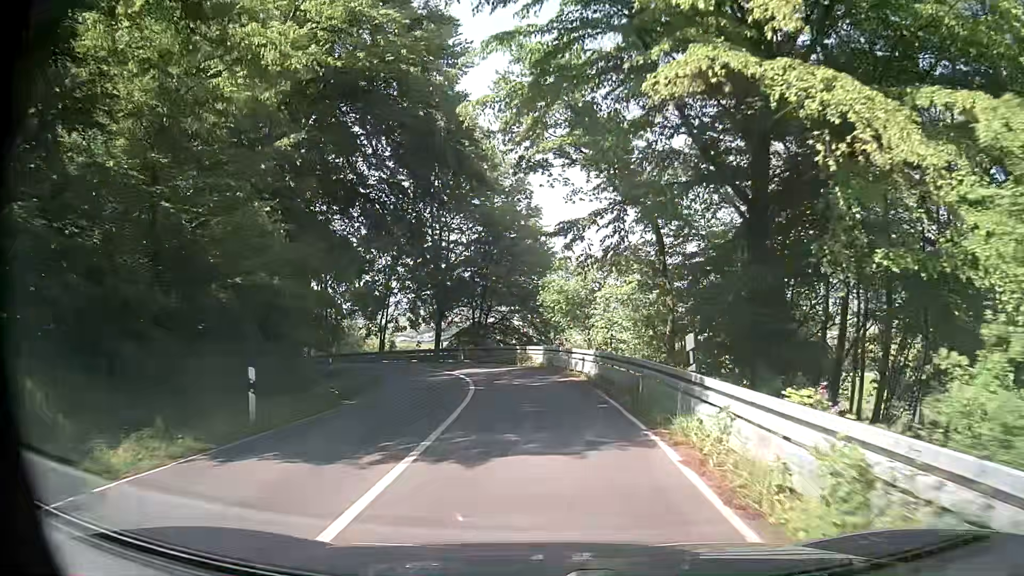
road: secondary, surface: asphalt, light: Day
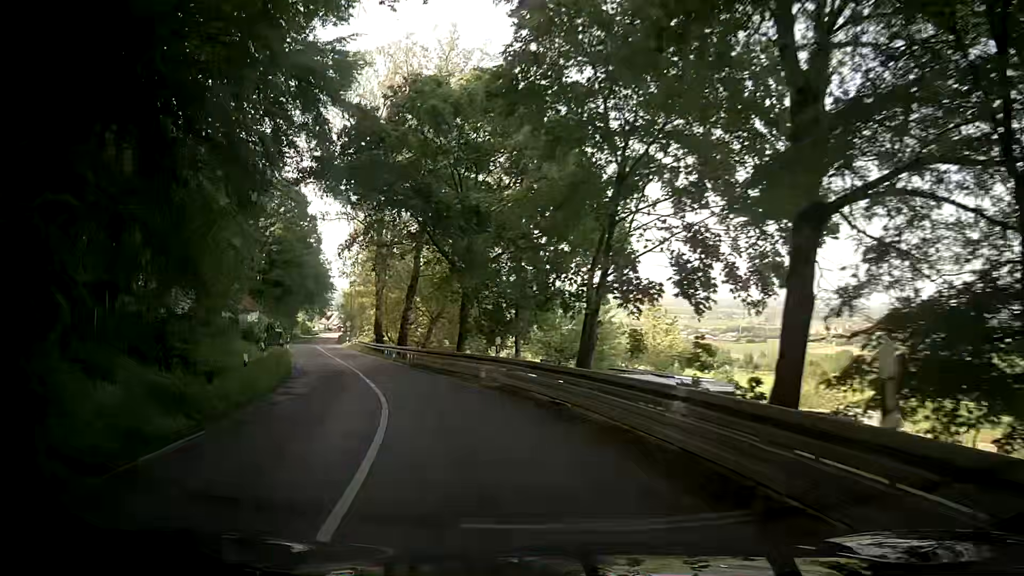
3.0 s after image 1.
(-5.0, +36.8) m; -24°
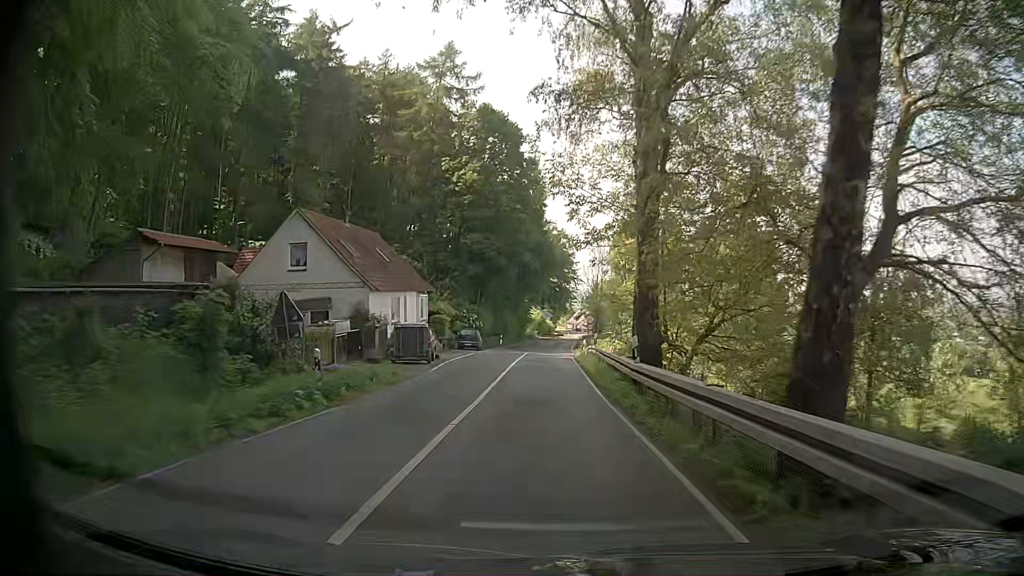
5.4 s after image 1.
(-7.8, +31.9) m; -23°
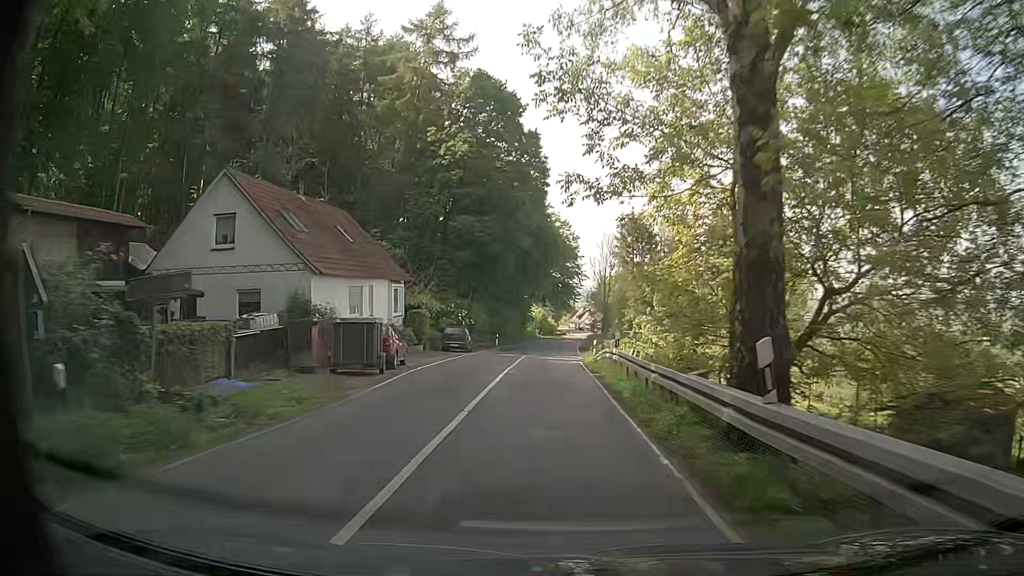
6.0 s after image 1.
(0.0, +8.5) m; 0°
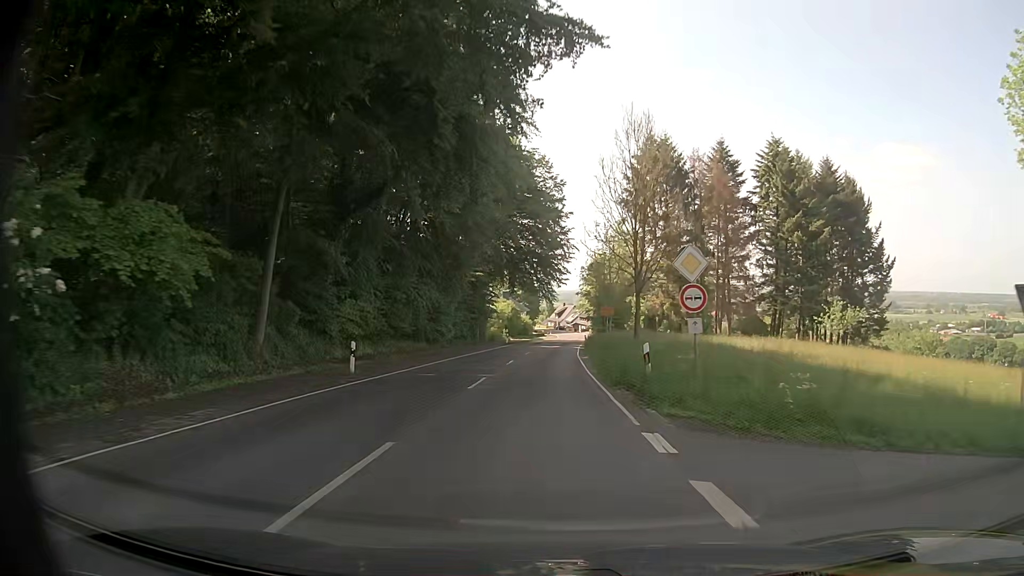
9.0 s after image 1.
(+0.7, +41.9) m; +2°
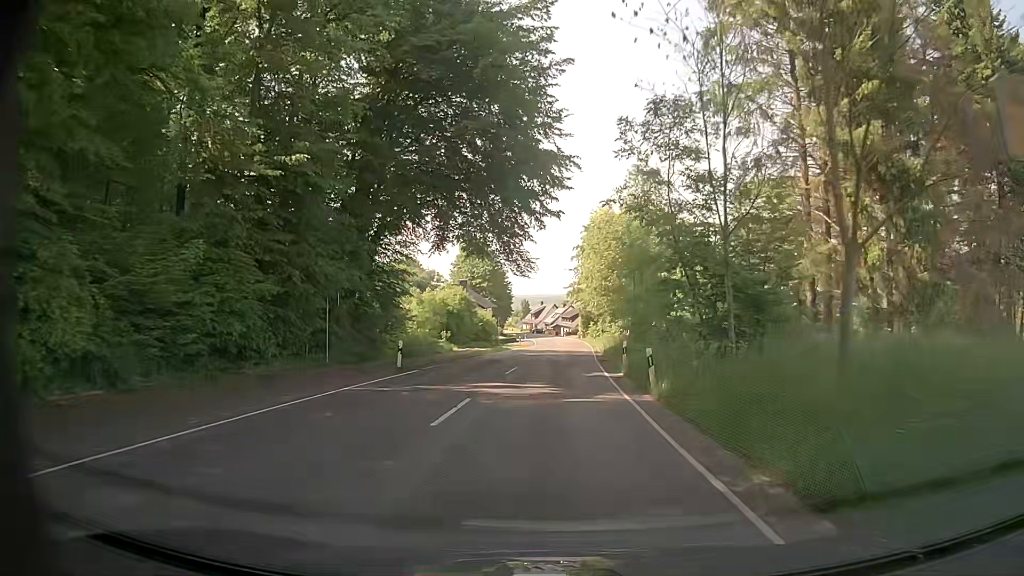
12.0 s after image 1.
(+0.3, +42.7) m; +2°
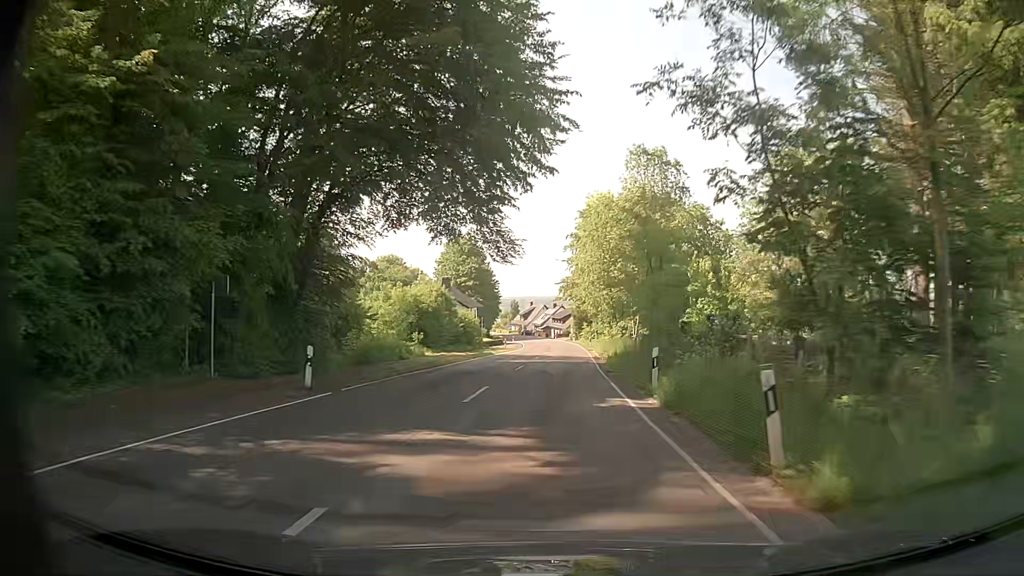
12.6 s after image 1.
(+0.1, +8.6) m; +1°
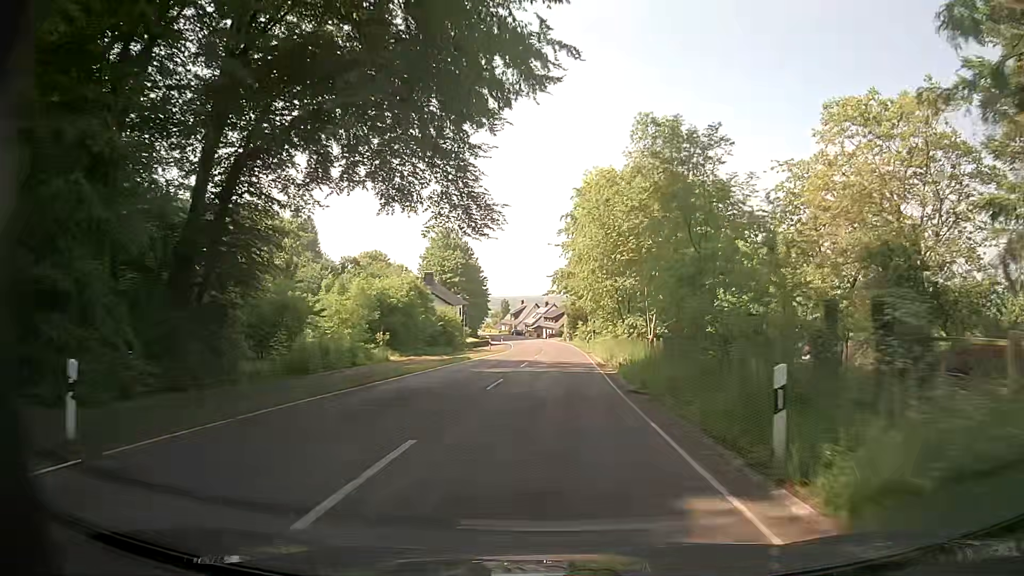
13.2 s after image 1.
(+0.1, +8.7) m; +1°
(0, +10) (0, +20) (+1, +30) (+1, +40) (+1, +50) (+2, +60) (+2, +70) (+2, +80) (+1, +90) (0, +100) m
